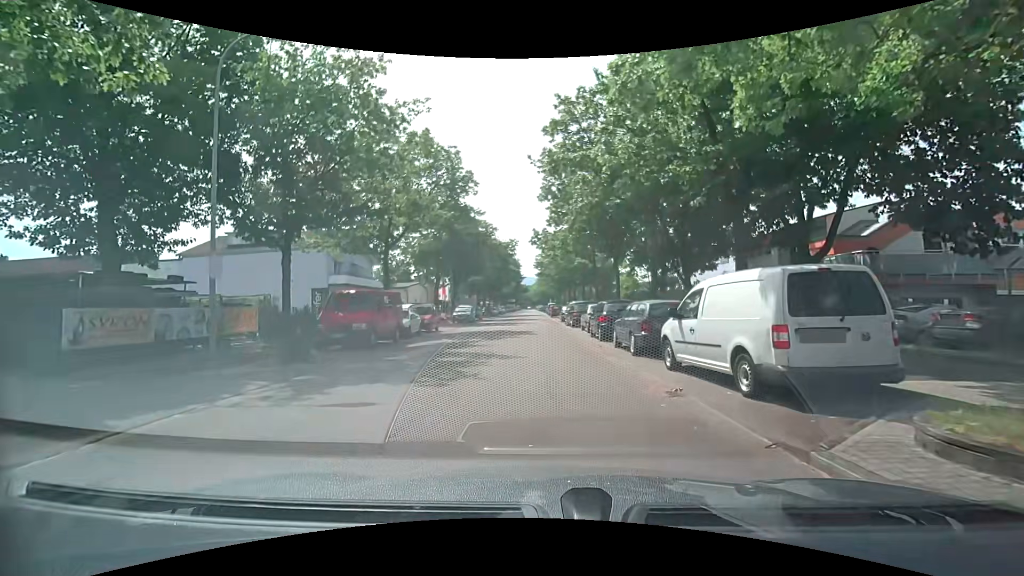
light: Day
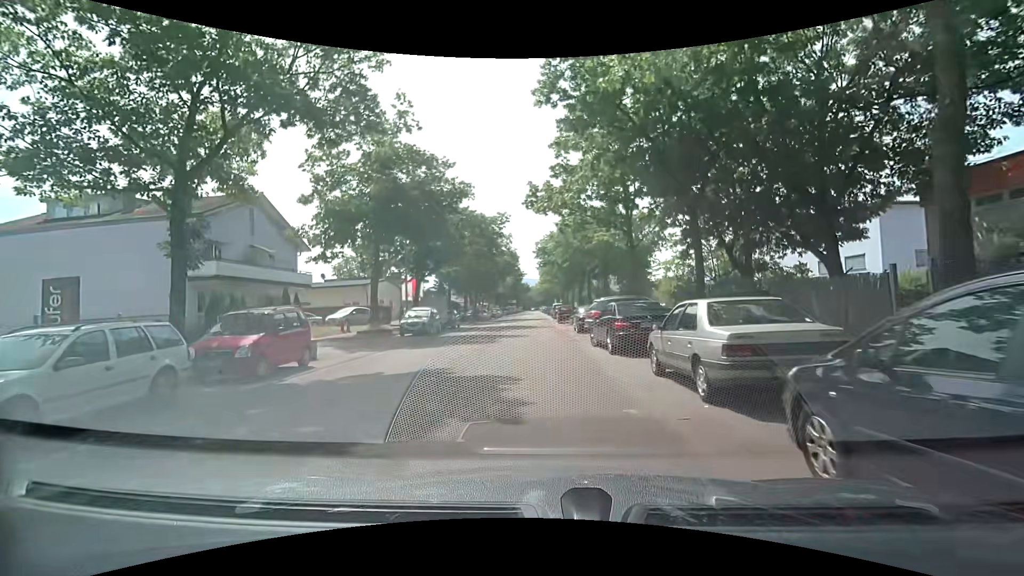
(-0.4, +17.8) m; -2°
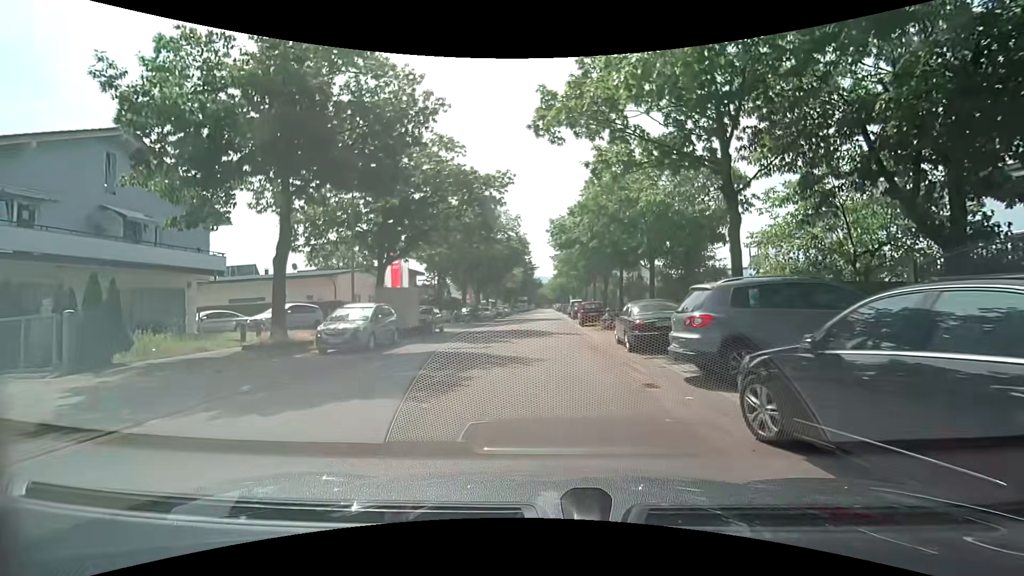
(-0.3, +12.0) m; -2°
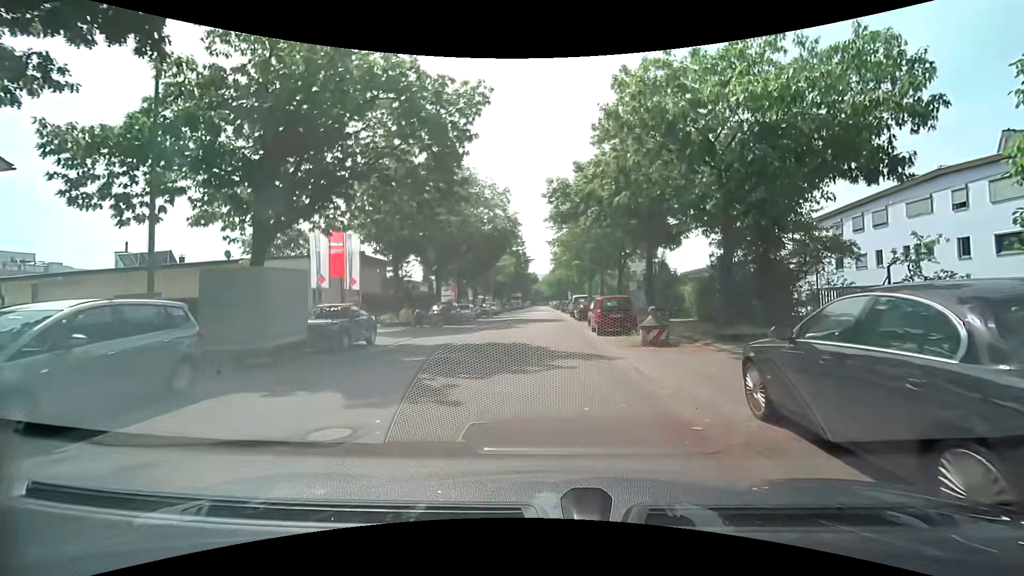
(+0.1, +11.3) m; +1°
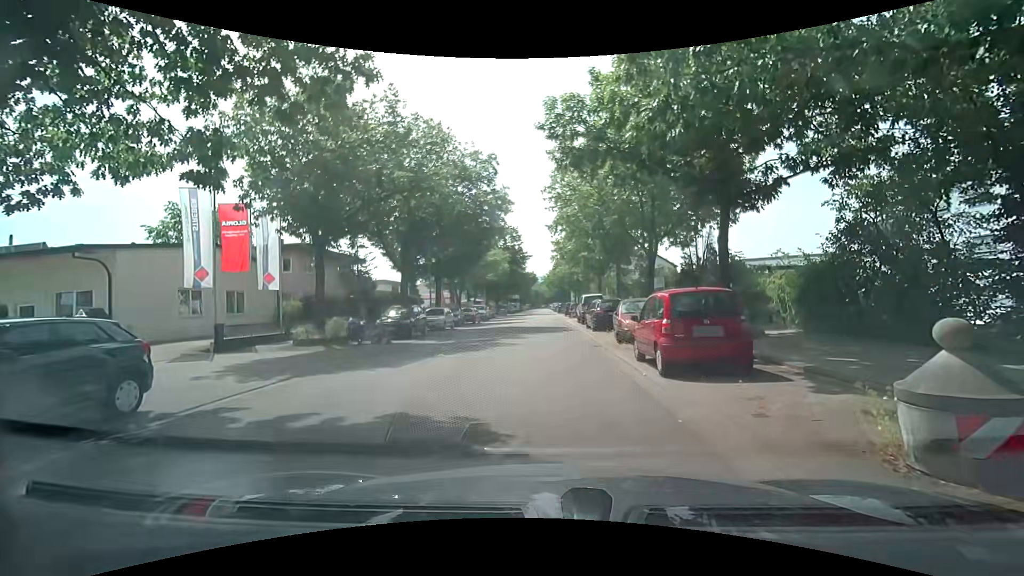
(+0.1, +10.3) m; -1°
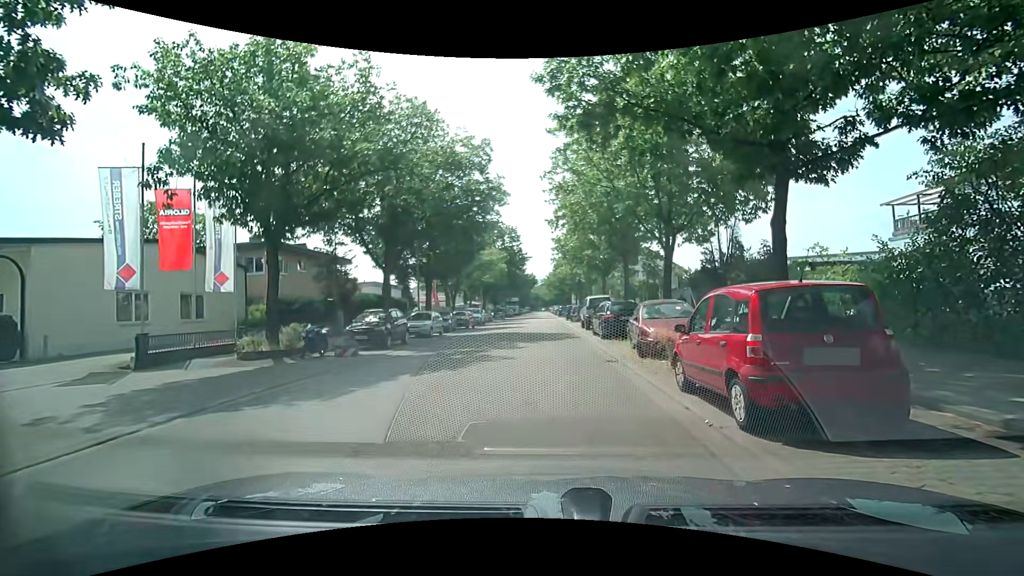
(+0.1, +3.5) m; +2°
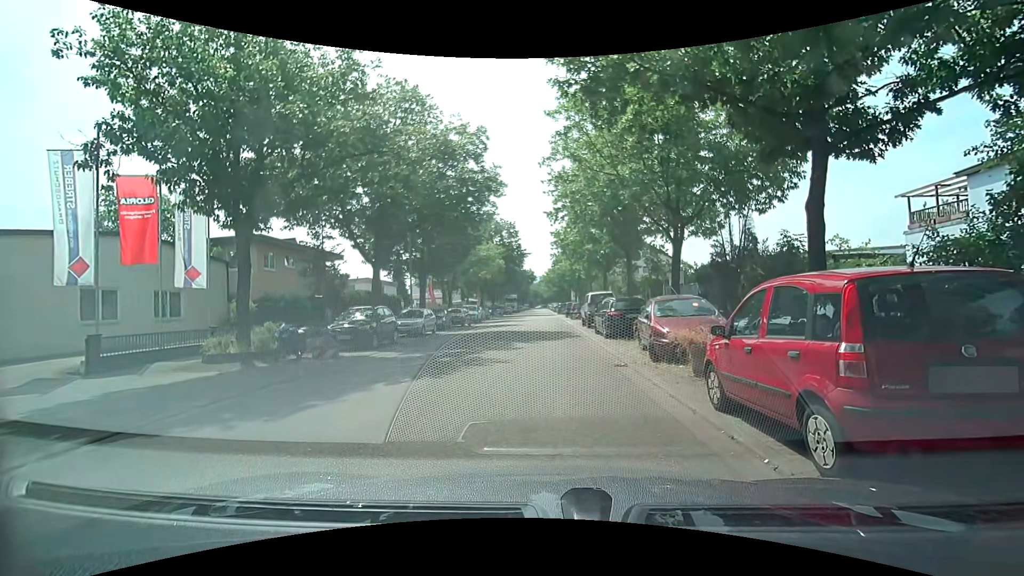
(0.0, +1.6) m; 0°
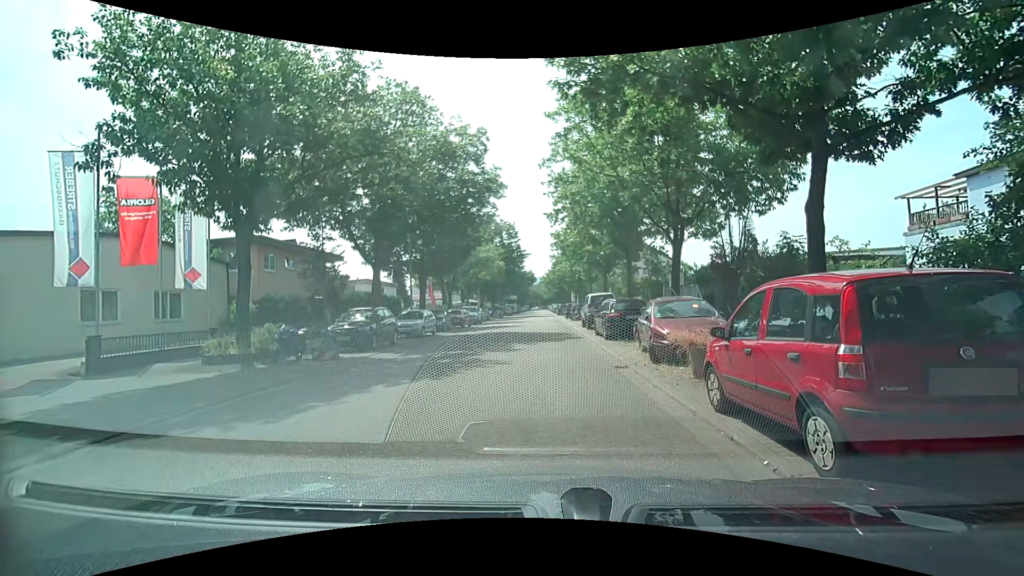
(0.0, 0.0) m; 0°
